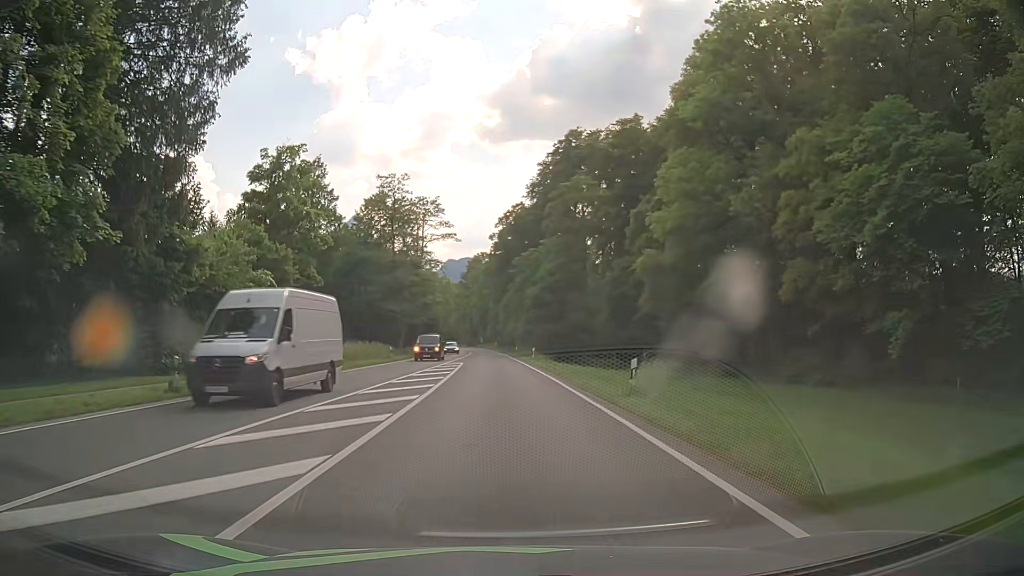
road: primary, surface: asphalt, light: Day
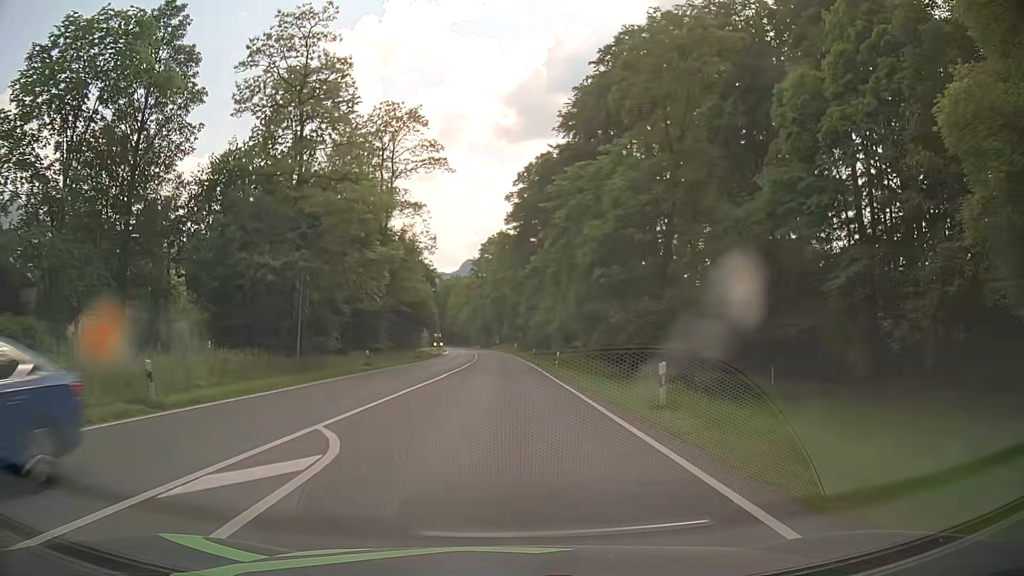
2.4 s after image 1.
(-0.6, +36.4) m; -2°
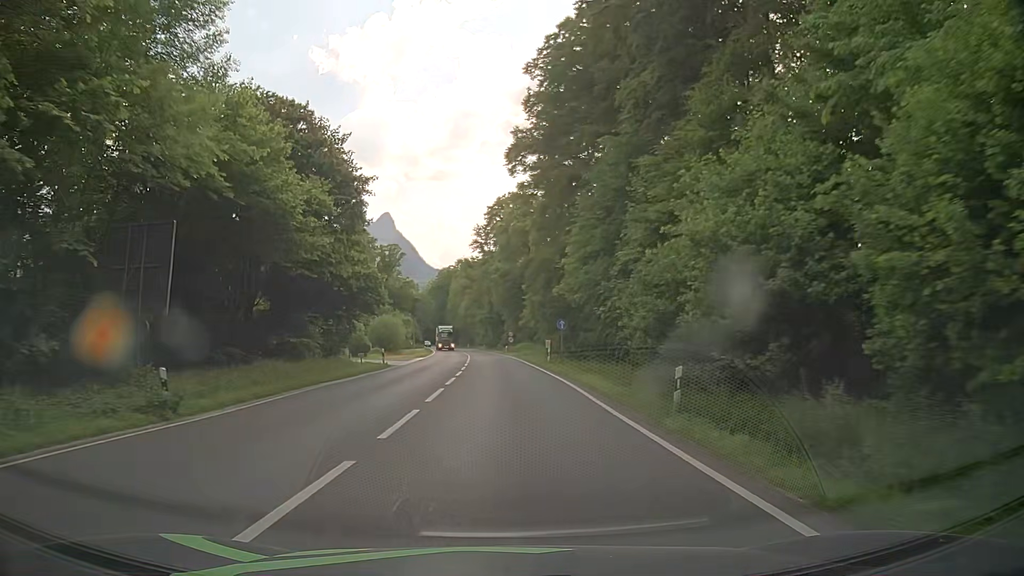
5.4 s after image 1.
(-0.3, +45.7) m; -1°
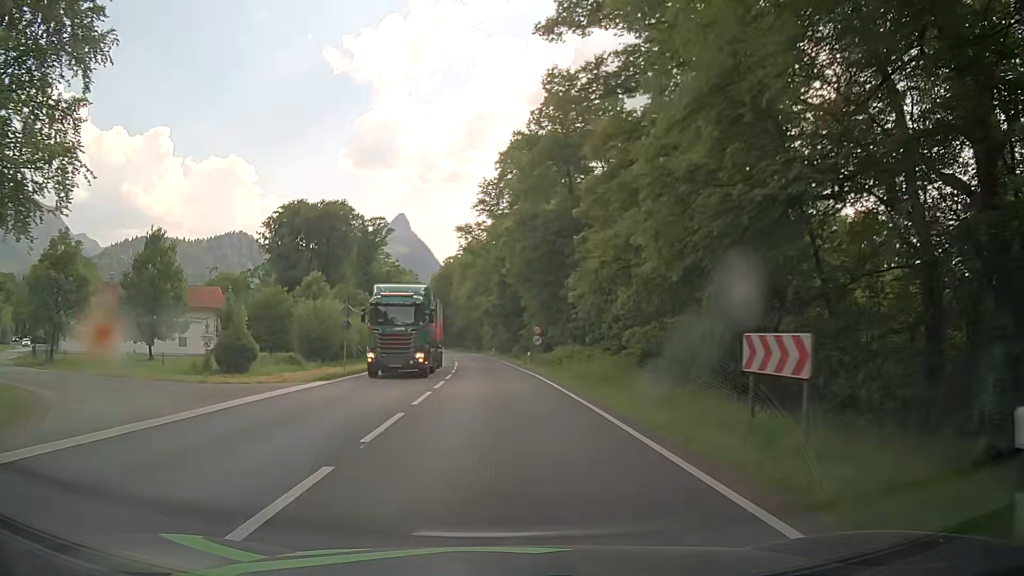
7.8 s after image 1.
(-0.3, +36.6) m; 0°
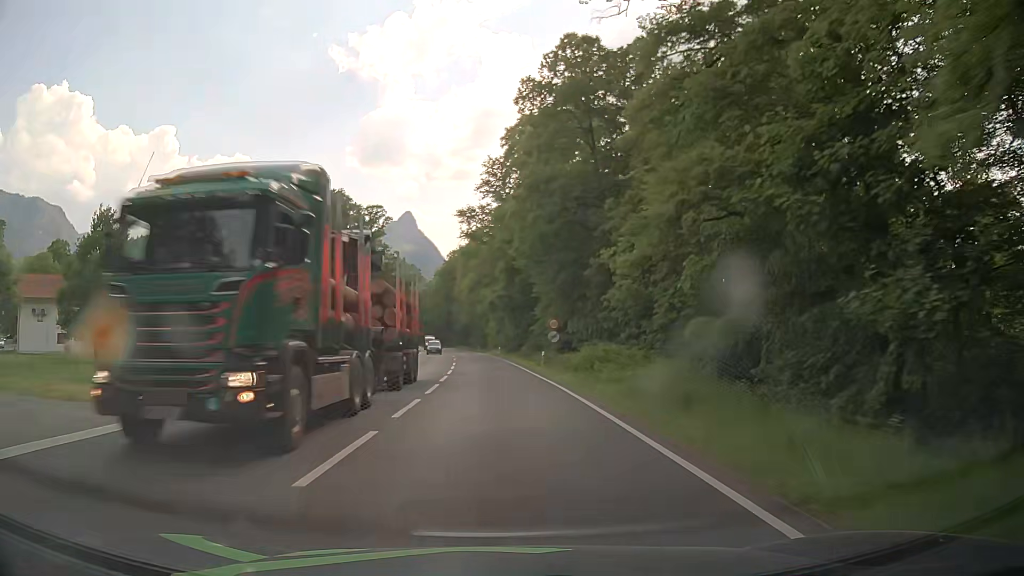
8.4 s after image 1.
(-0.1, +9.1) m; -1°
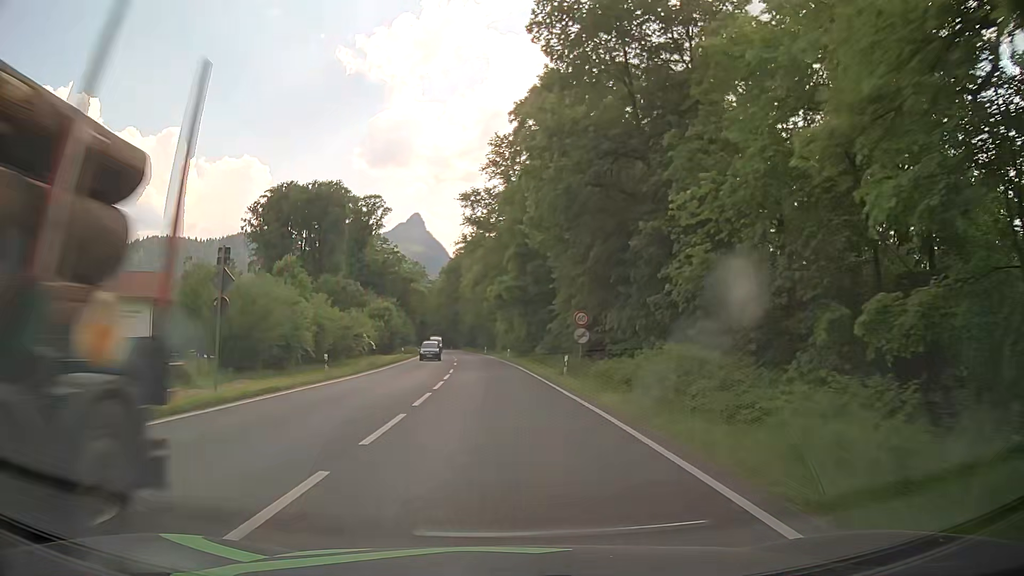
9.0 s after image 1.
(-0.1, +9.1) m; 0°
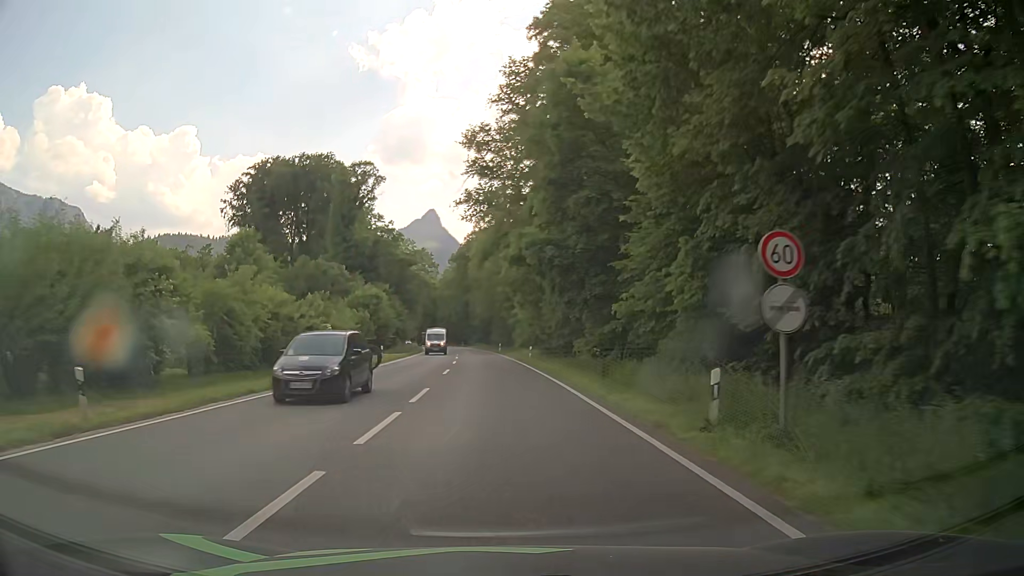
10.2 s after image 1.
(-0.4, +18.3) m; -2°
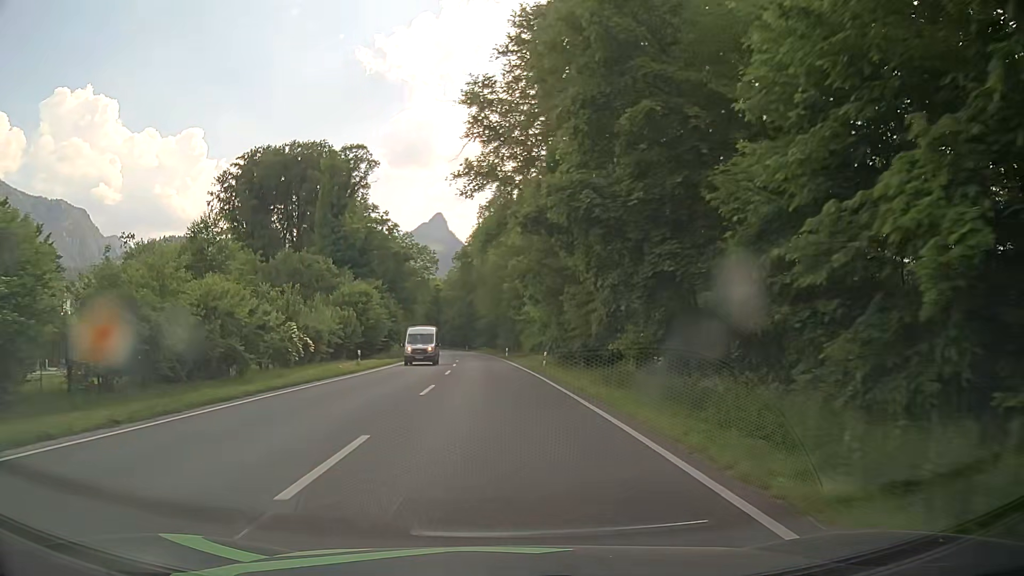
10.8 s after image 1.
(-0.1, +9.2) m; -1°
